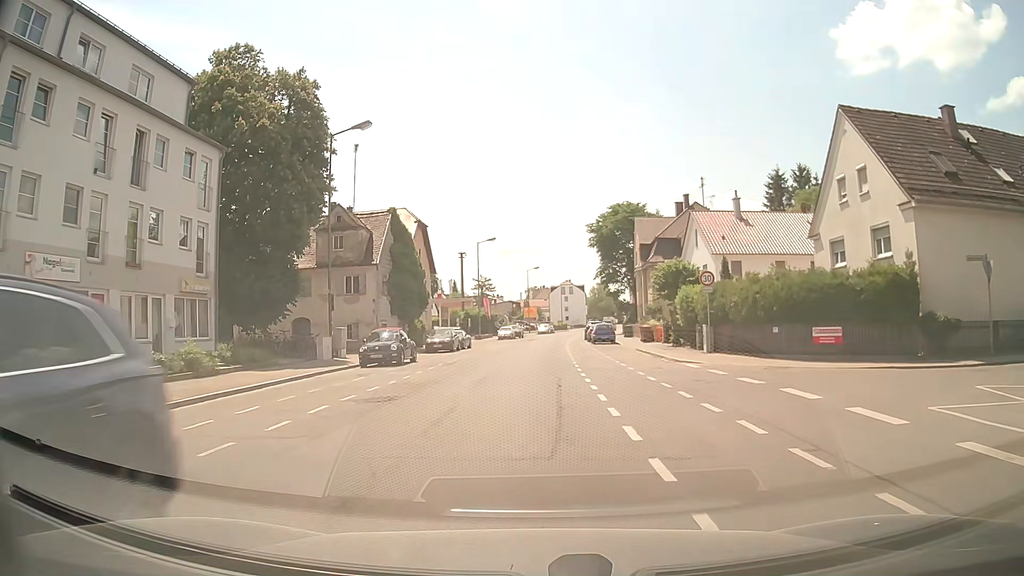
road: tertiary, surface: asphalt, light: Day
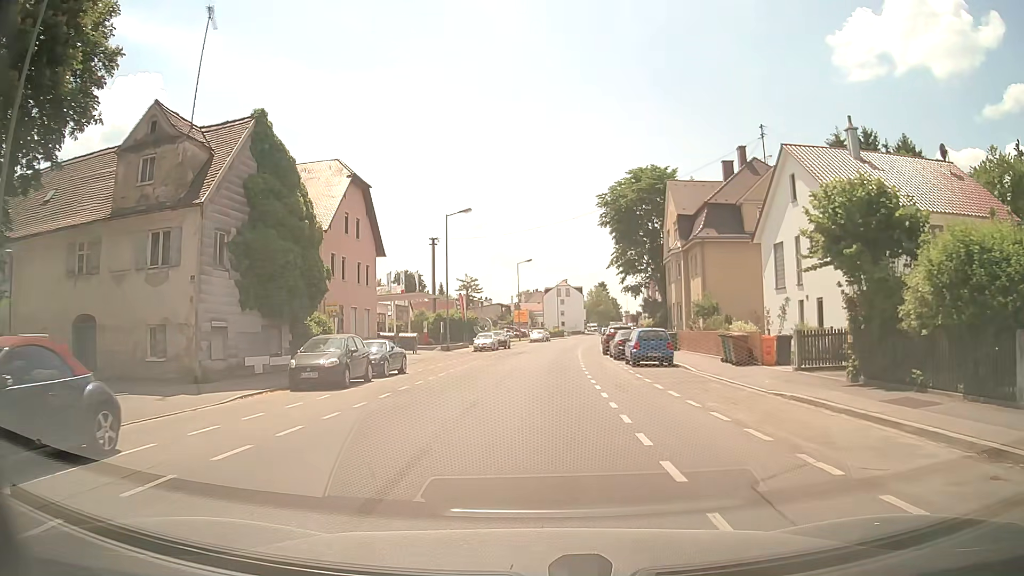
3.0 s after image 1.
(+0.4, +21.8) m; +1°
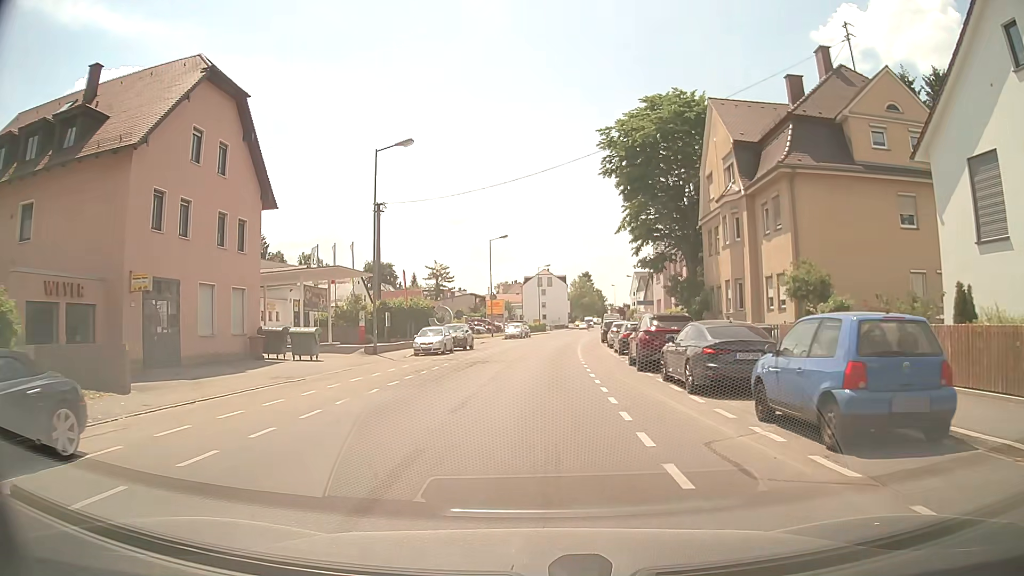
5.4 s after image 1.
(+0.2, +18.7) m; +1°
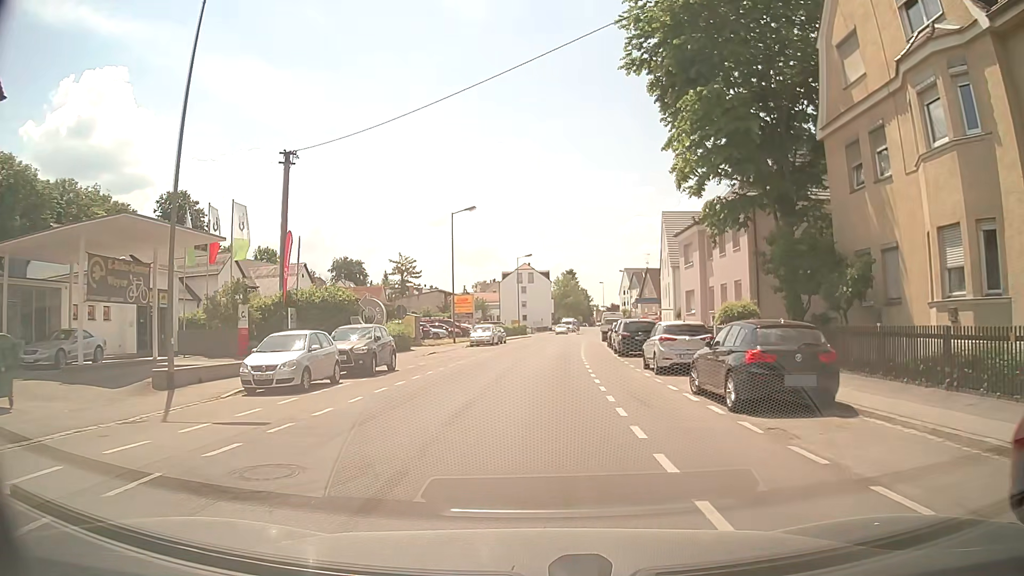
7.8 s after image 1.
(+0.3, +19.1) m; +2°
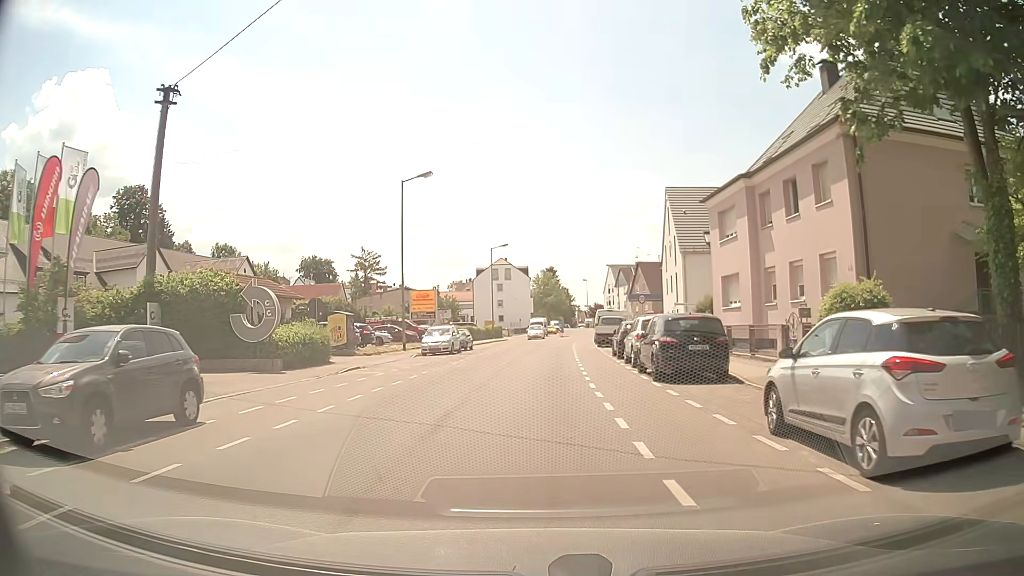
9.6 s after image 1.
(+0.2, +13.2) m; +2°
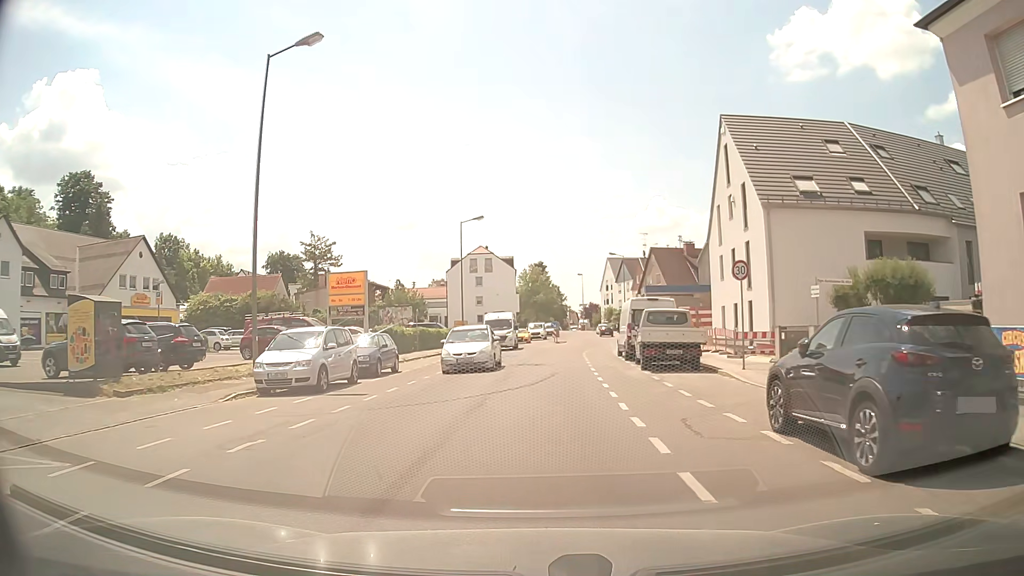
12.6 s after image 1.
(+0.3, +21.7) m; +2°
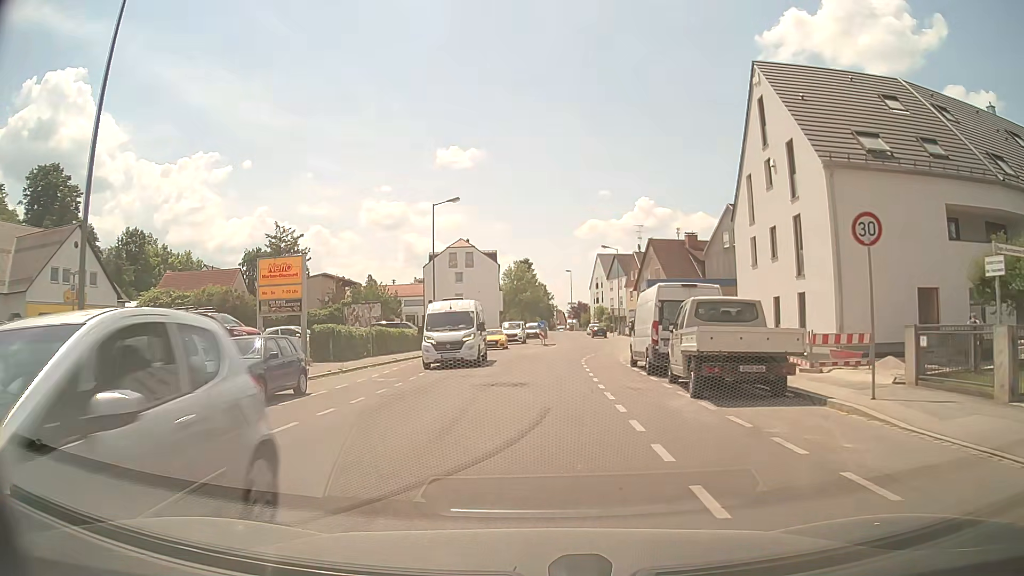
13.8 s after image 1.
(0.0, +8.6) m; +1°
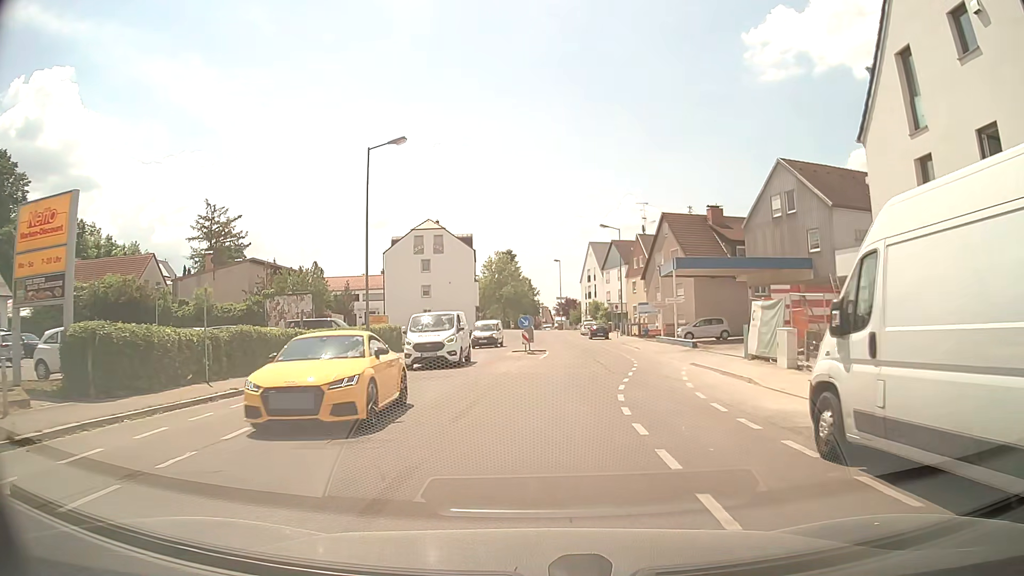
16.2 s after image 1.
(+0.1, +16.4) m; +2°
(0, +10) (+1, +20) (+2, +30) (+2, +40) (+2, +50) (+2, +60) (+1, +70) (+1, +80) (+1, +90) (0, +100) m
